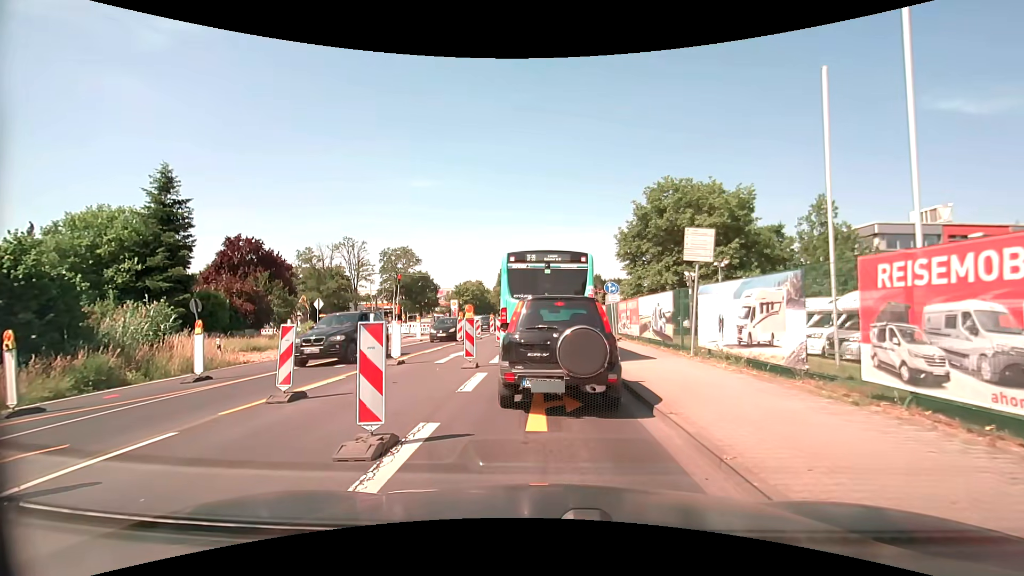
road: secondary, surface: asphalt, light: Day
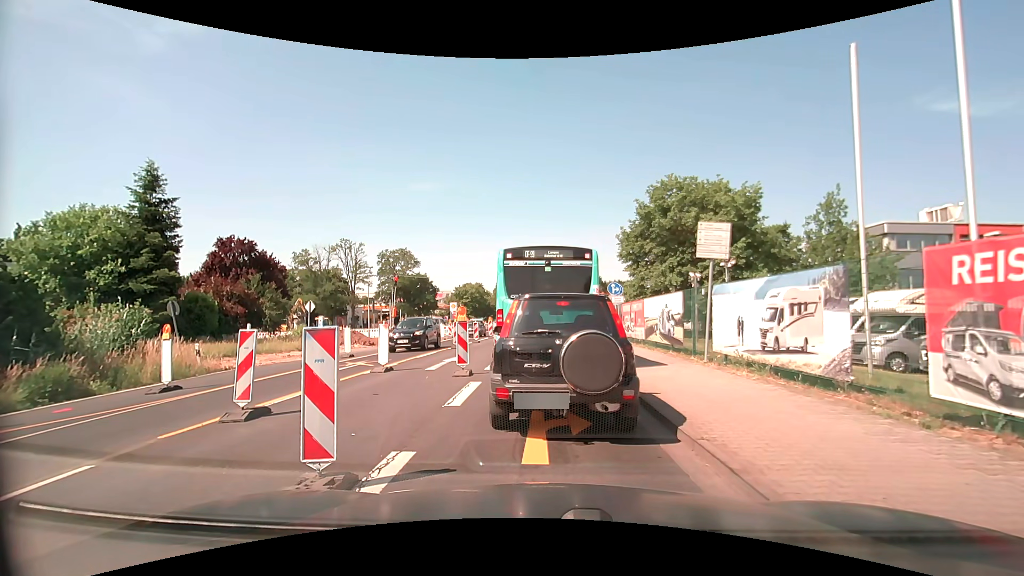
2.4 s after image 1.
(0.0, +1.2) m; 0°
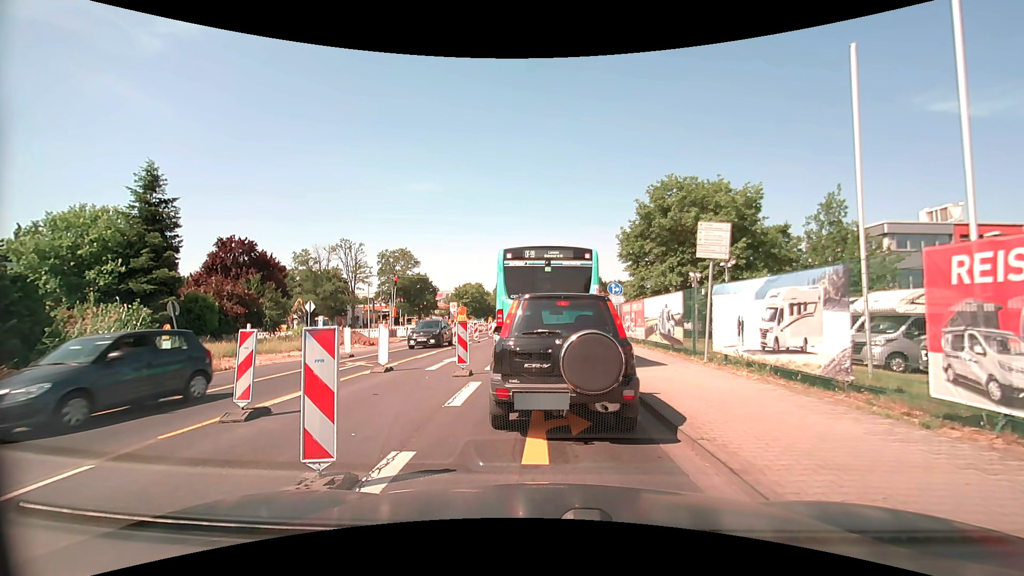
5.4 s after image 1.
(0.0, 0.0) m; 0°
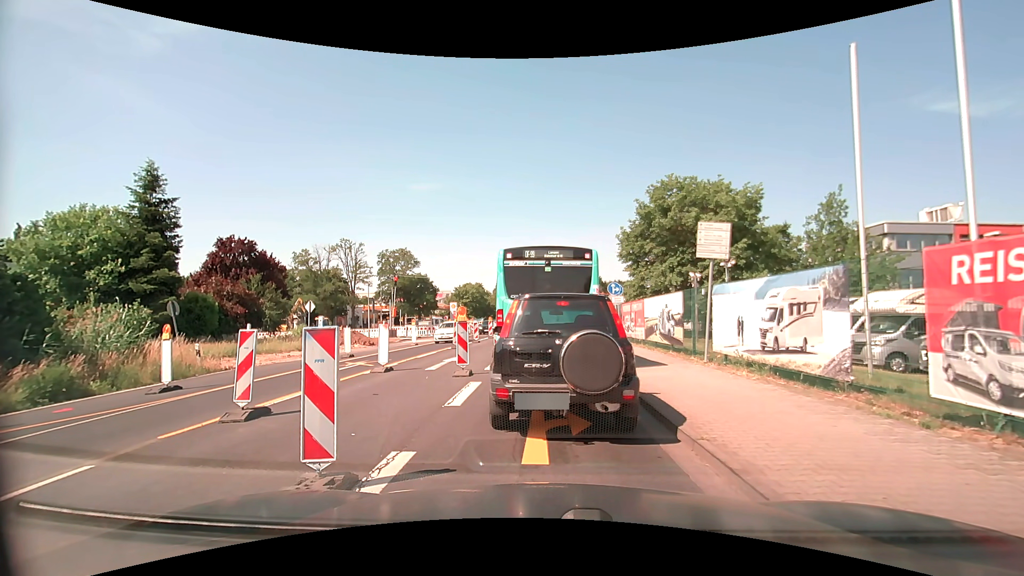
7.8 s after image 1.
(0.0, 0.0) m; 0°
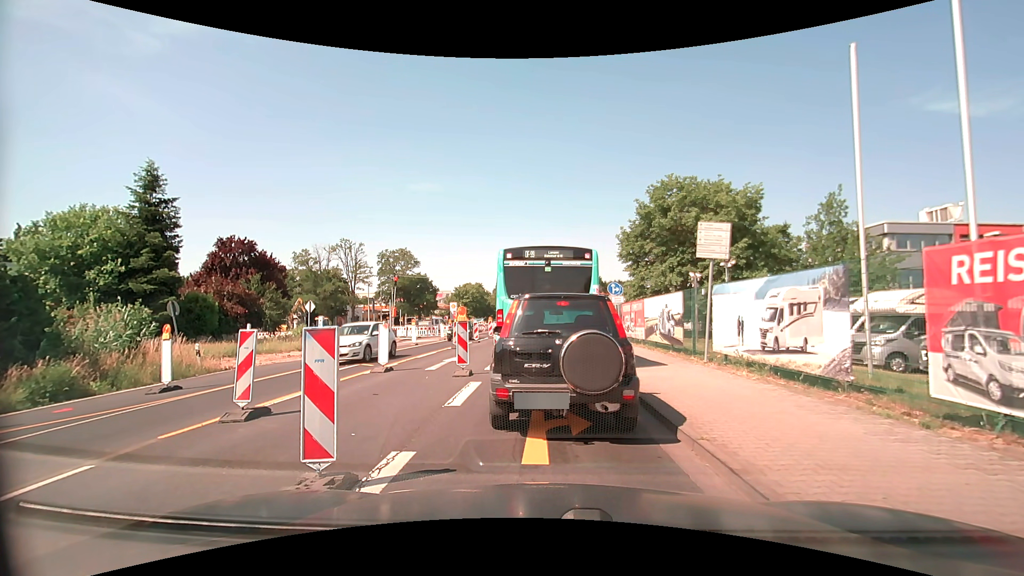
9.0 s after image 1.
(0.0, 0.0) m; 0°
